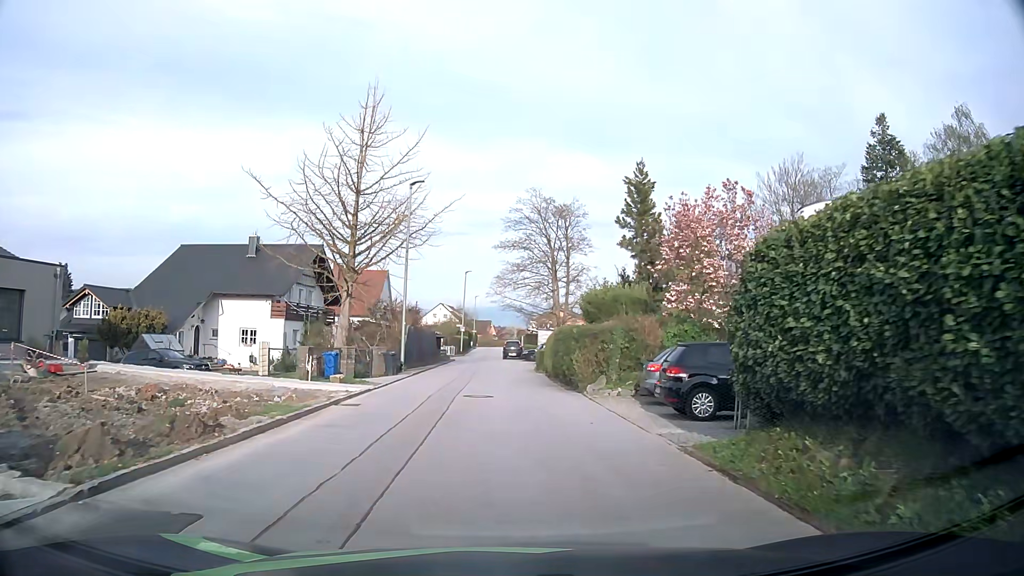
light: Day
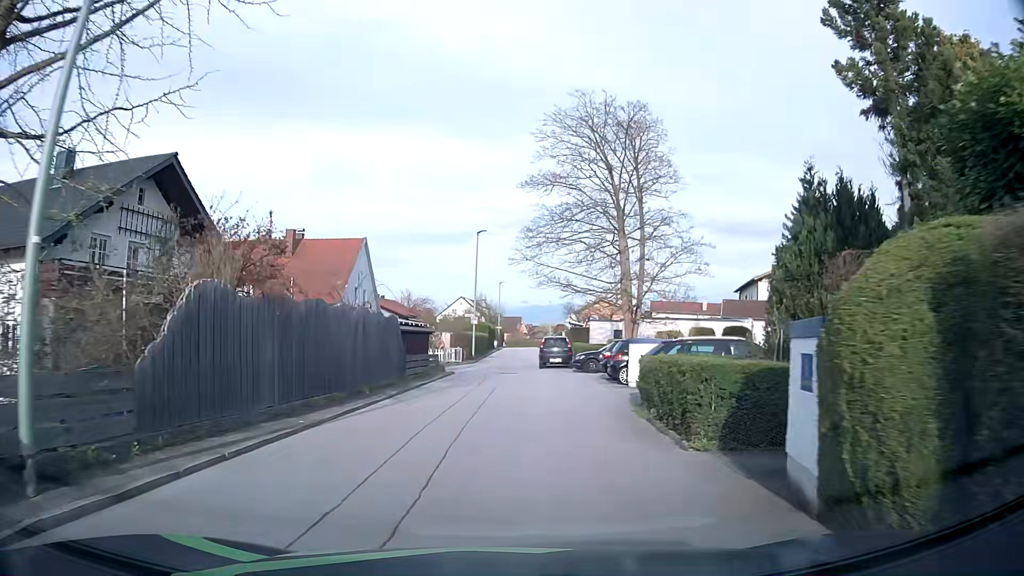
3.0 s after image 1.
(-0.2, +23.8) m; -2°
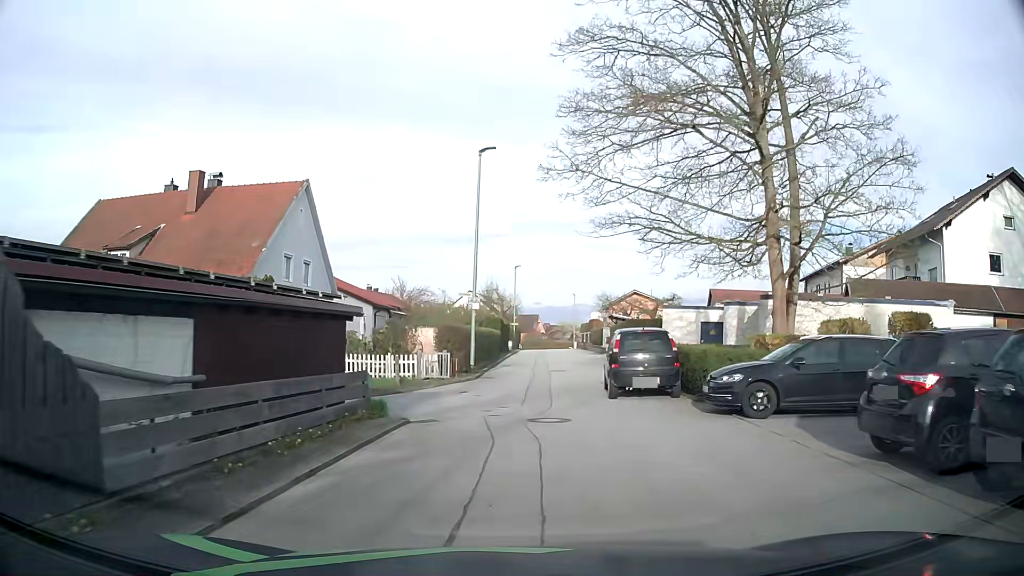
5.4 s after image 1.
(-0.5, +18.4) m; -2°
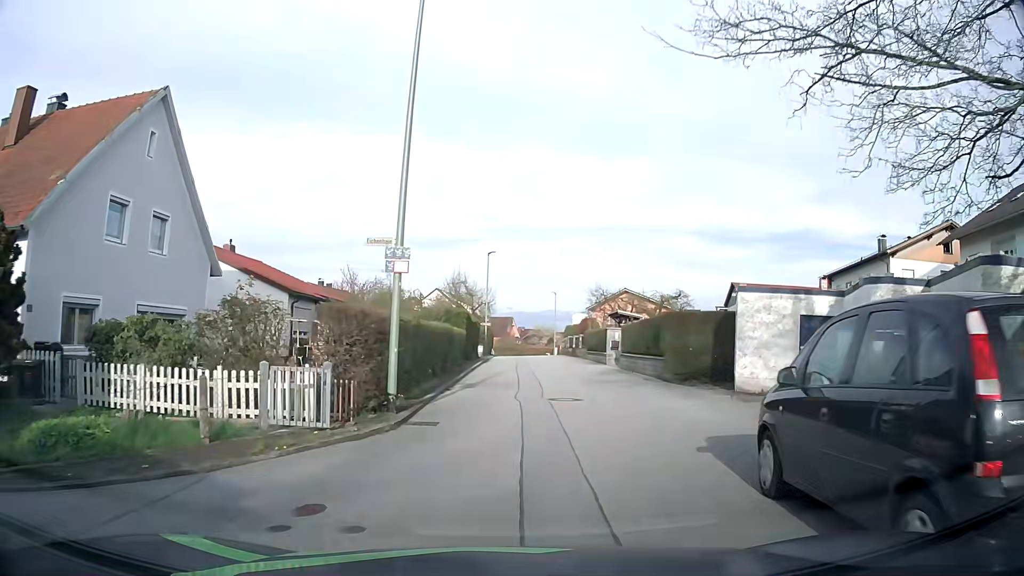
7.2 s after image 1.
(+0.1, +12.7) m; +2°
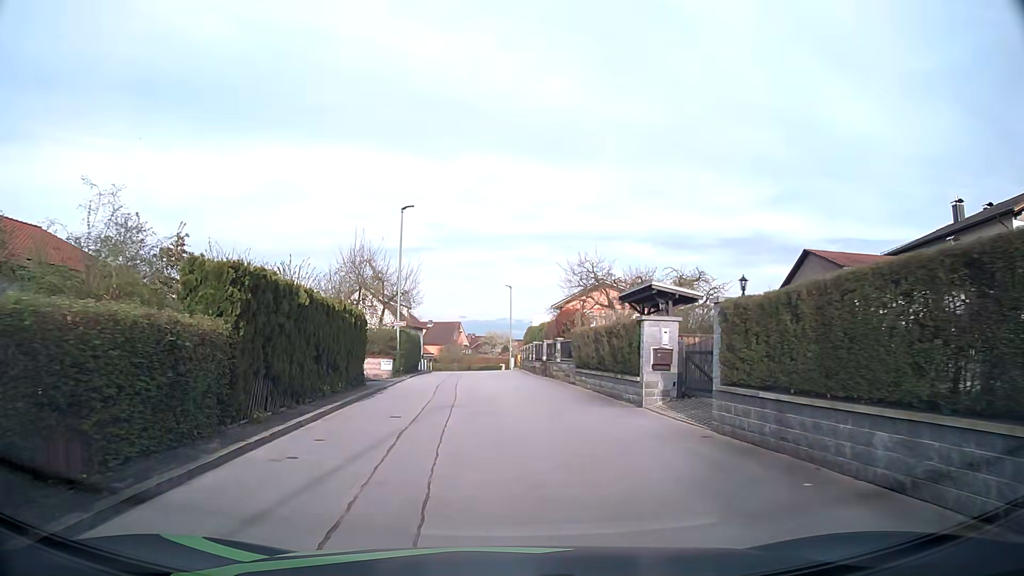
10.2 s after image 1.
(+1.5, +20.6) m; +4°
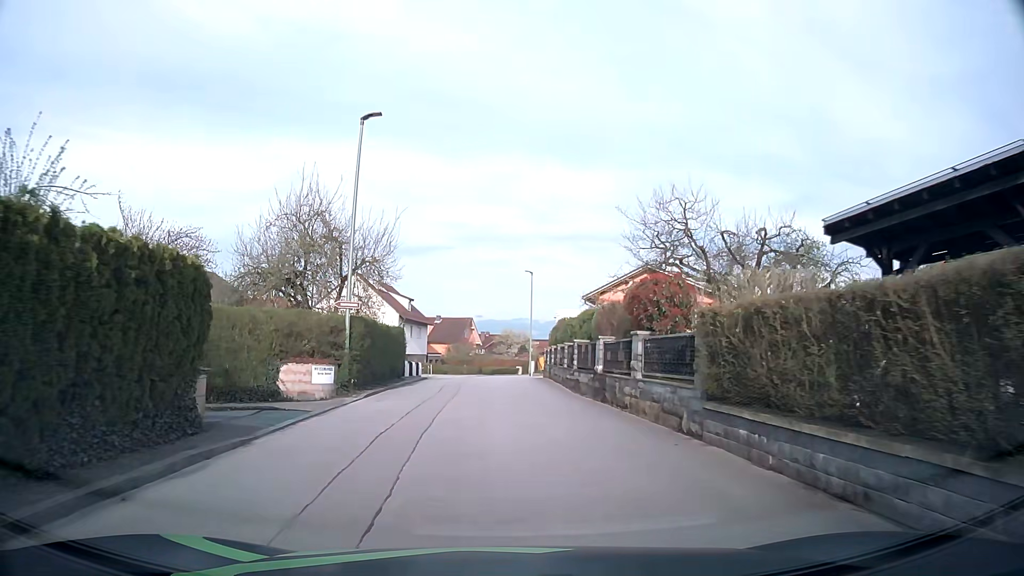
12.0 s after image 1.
(-0.1, +13.2) m; -1°
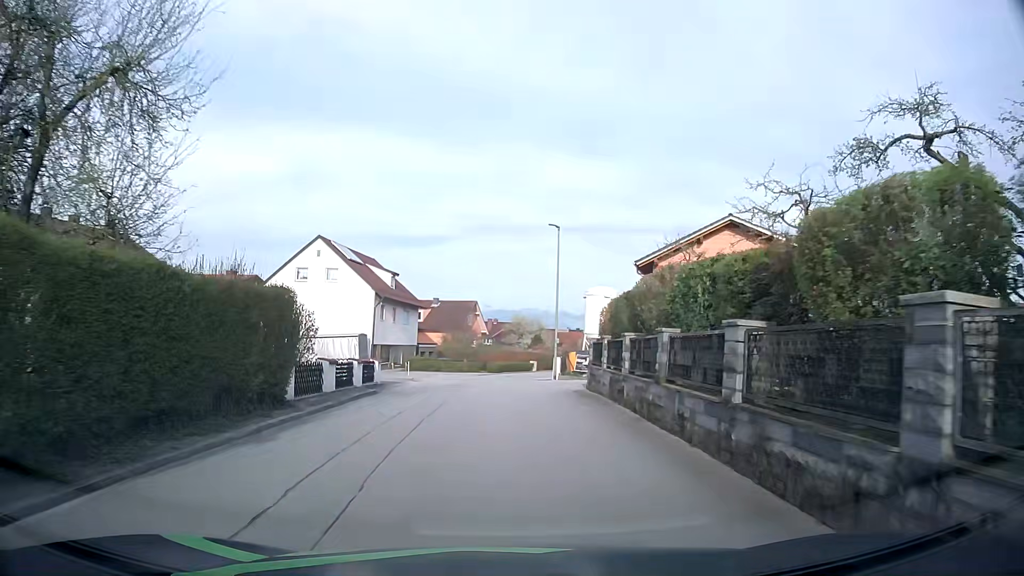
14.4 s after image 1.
(-0.1, +17.4) m; 0°
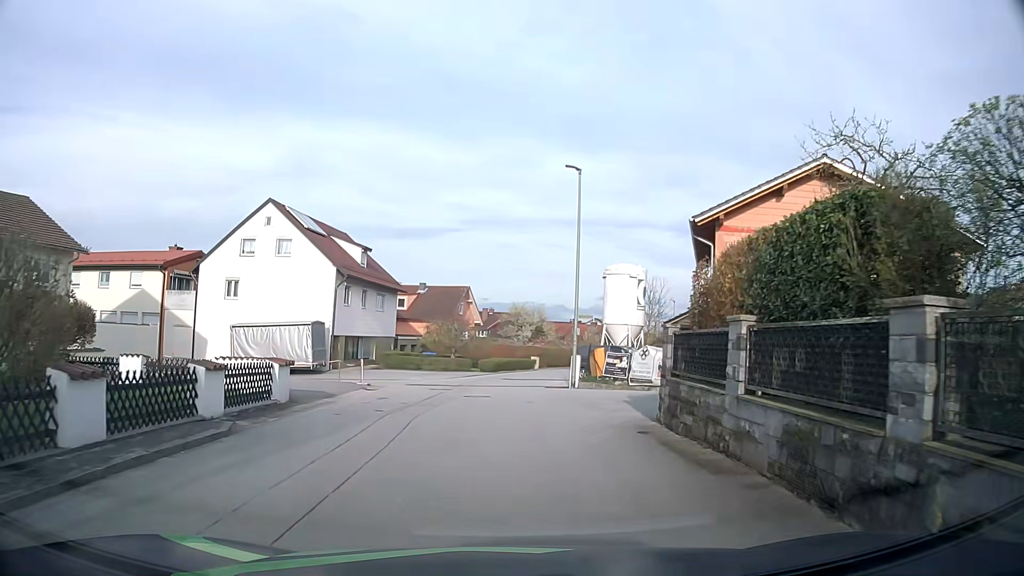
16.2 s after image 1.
(0.0, +11.1) m; +1°
(0, +10) (0, +20) (0, +30) (+1, +40) (+3, +50) (+5, +59) (+9, +69) (+14, +78) (+18, +86) (+23, +95) m
